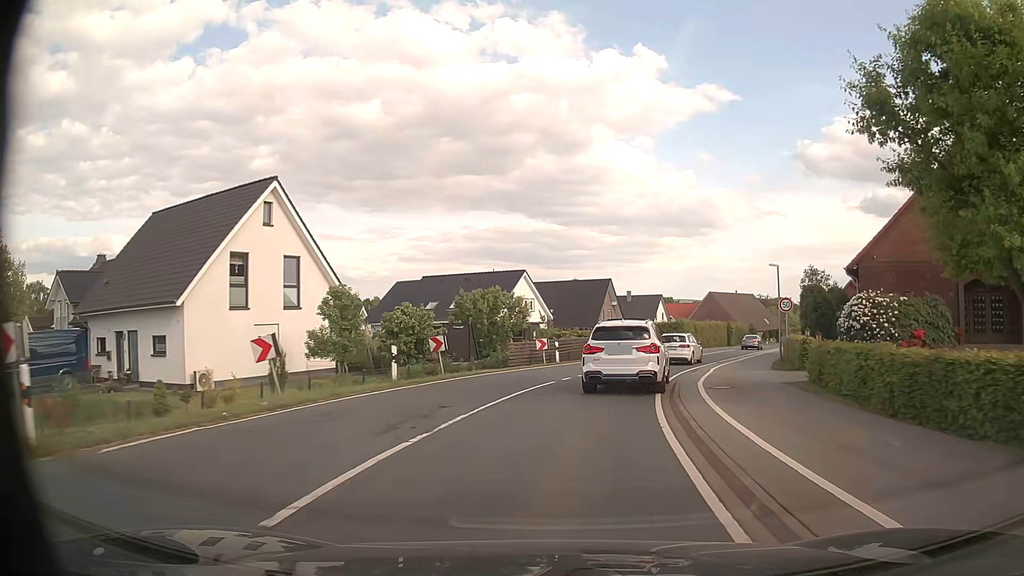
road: secondary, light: Day
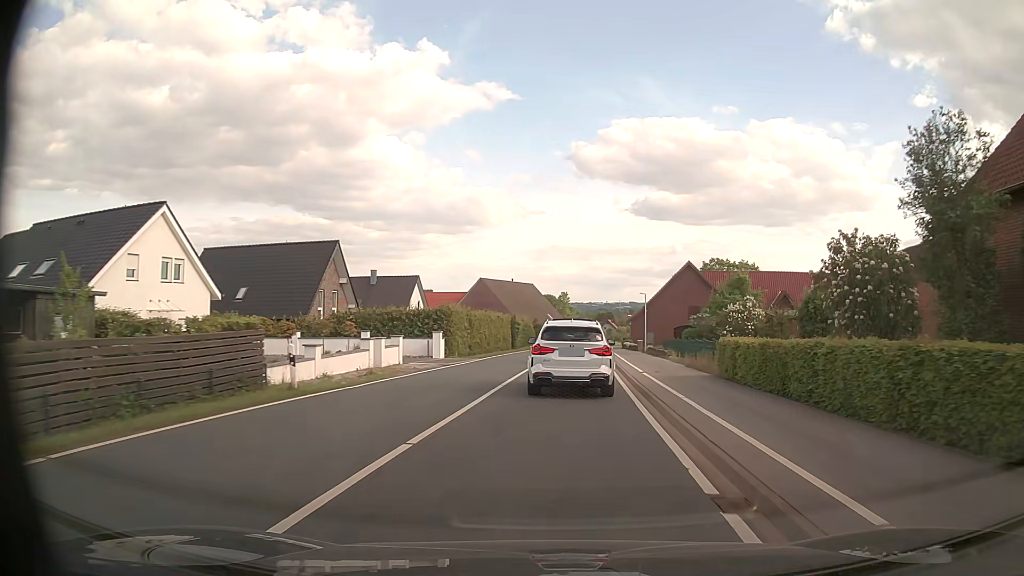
(+4.7, +28.3) m; +21°
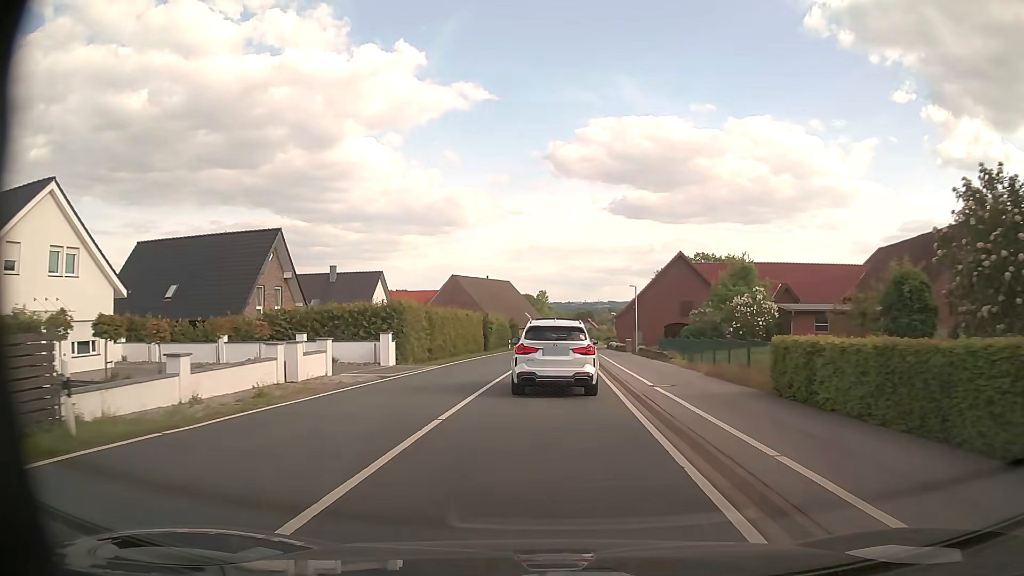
(+0.1, +7.1) m; +2°
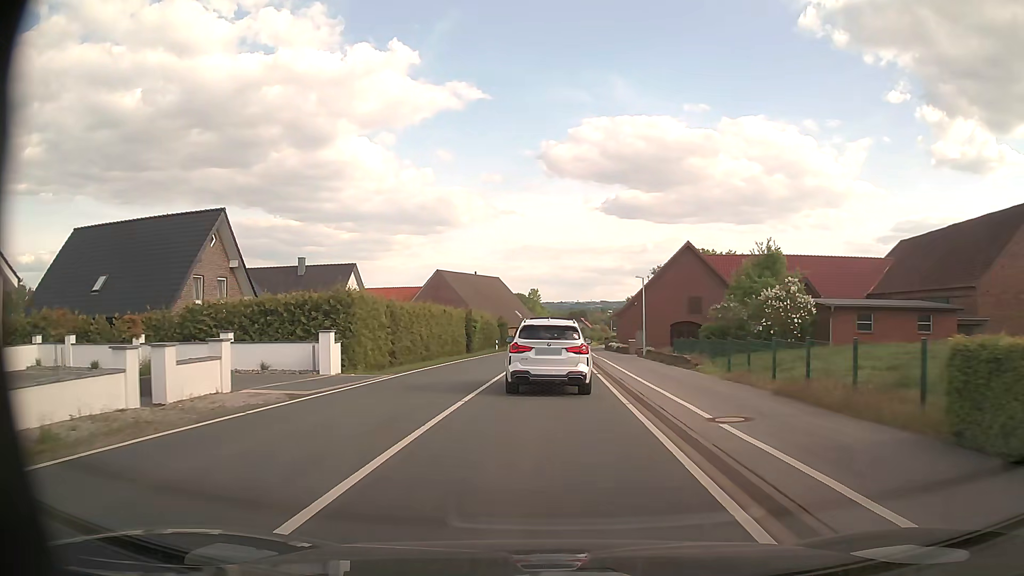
(+0.1, +7.1) m; +1°
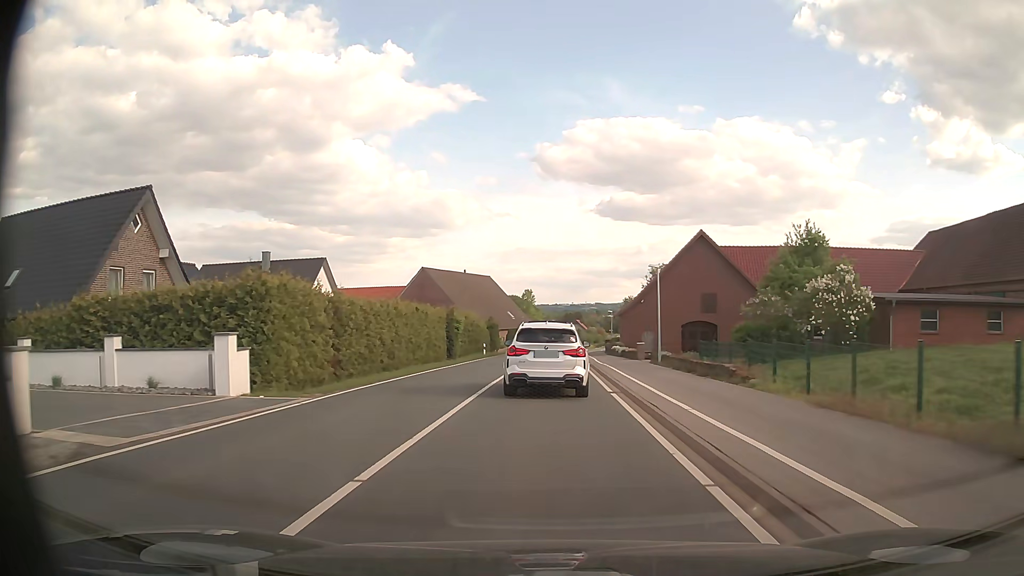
(0.0, +7.1) m; 0°
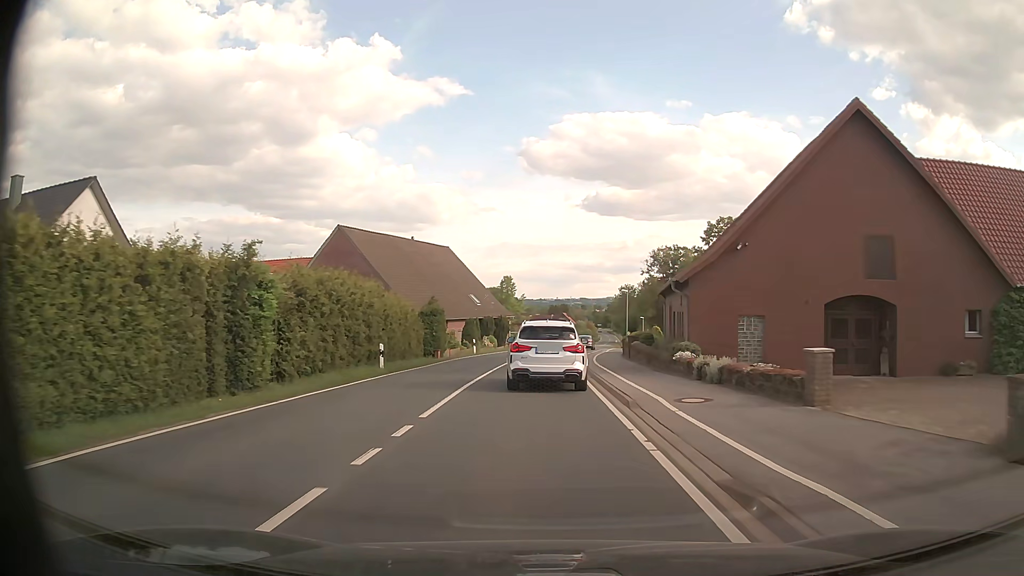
(+0.5, +29.4) m; +1°
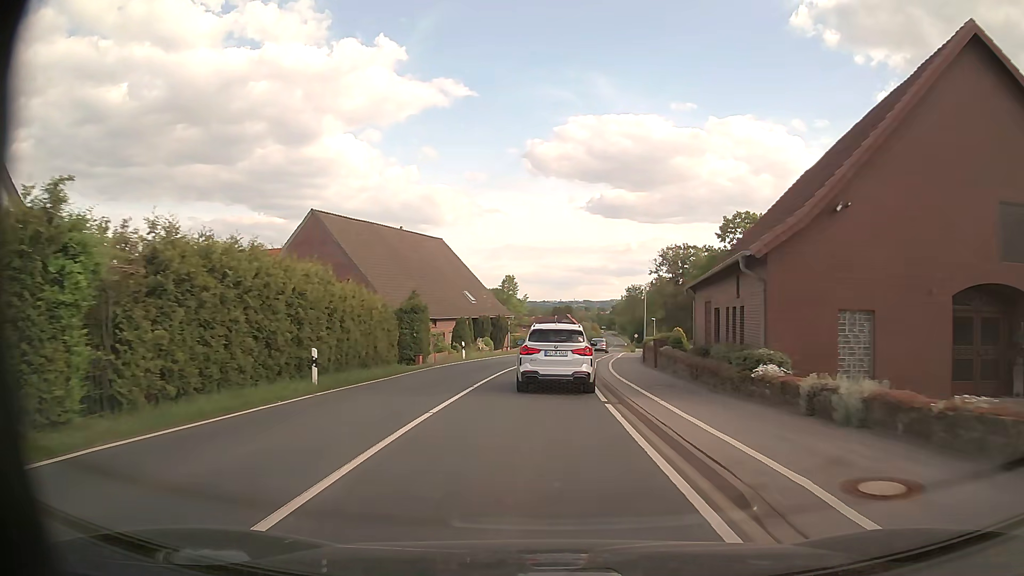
(0.0, +7.7) m; 0°
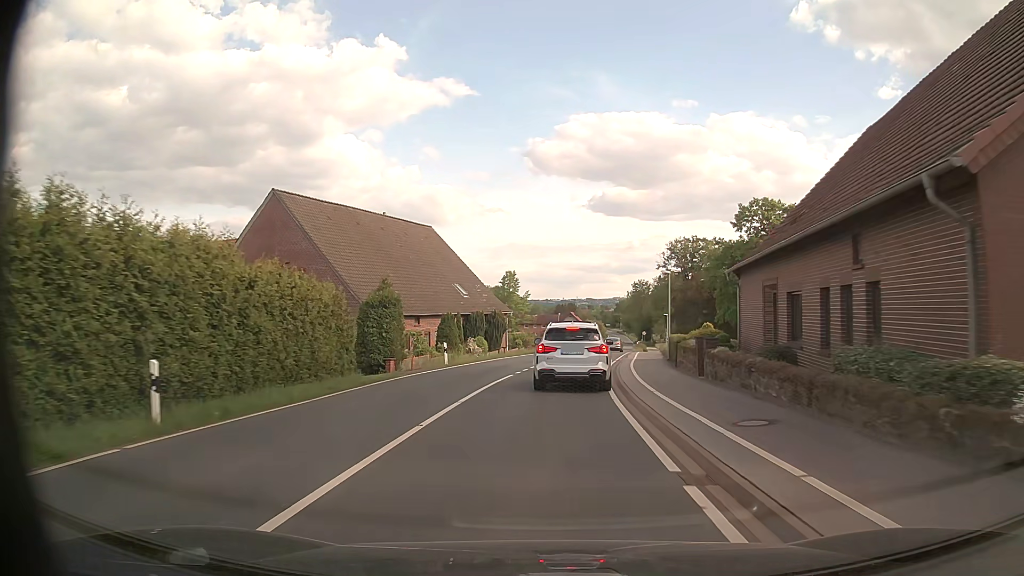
(0.0, +7.8) m; 0°
(0, +10) (0, +20) (+1, +30) (+2, +40) (+4, +50) (+5, +60) (+6, +70) (+8, +79) (+9, +89) (+11, +99) m
